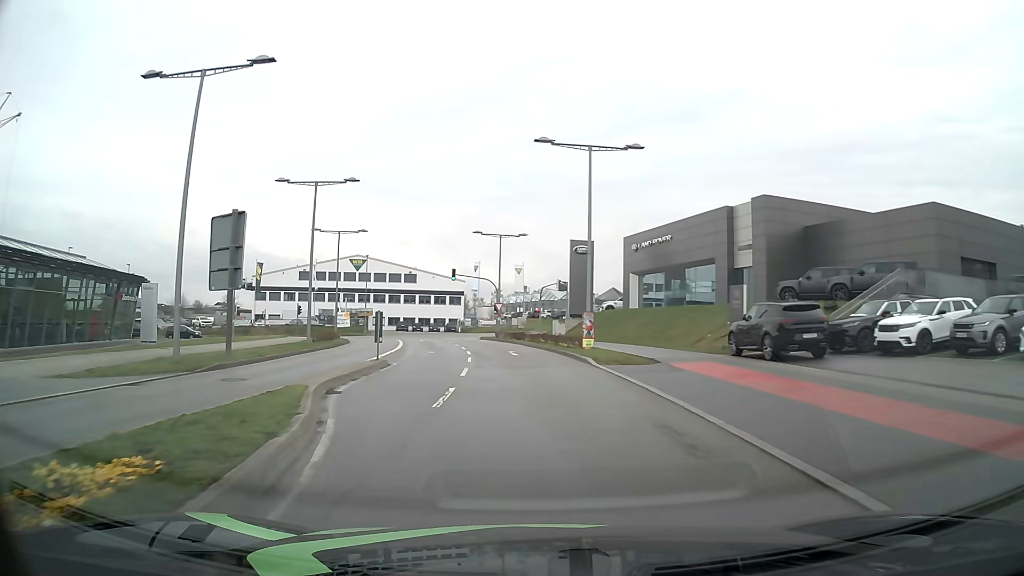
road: secondary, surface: asphalt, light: Day
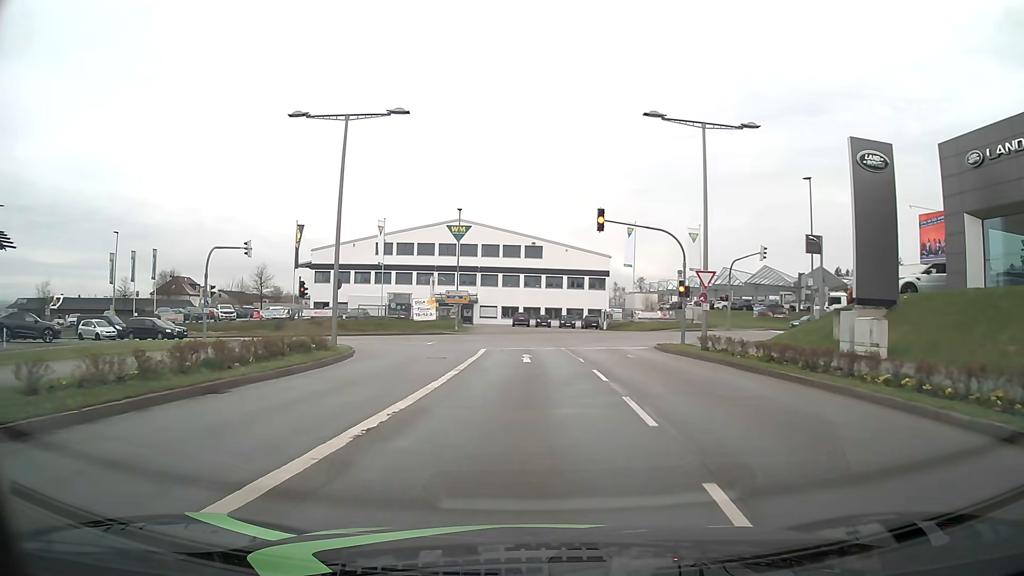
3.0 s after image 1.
(-3.8, +31.9) m; -12°
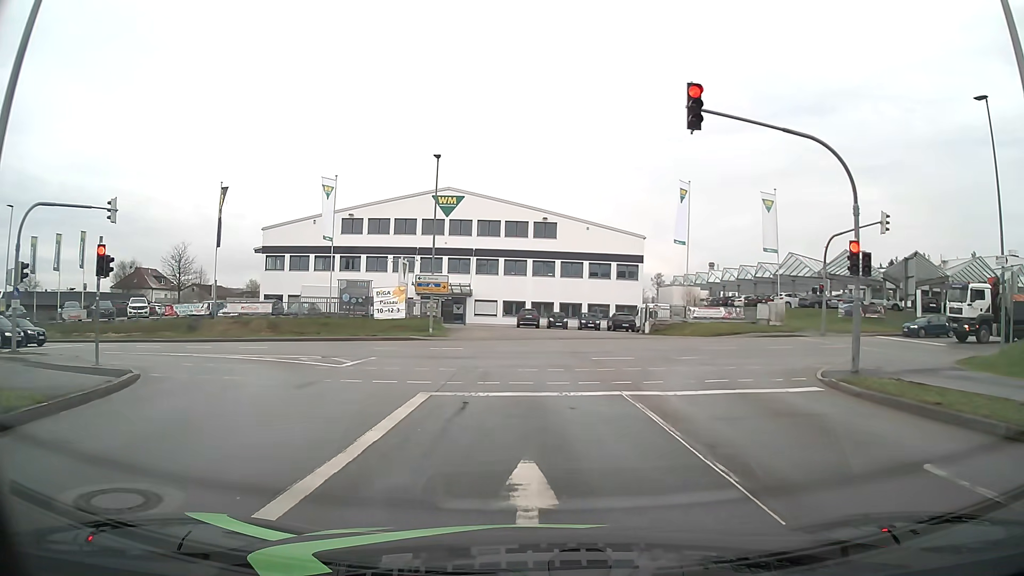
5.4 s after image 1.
(-0.1, +18.0) m; -1°
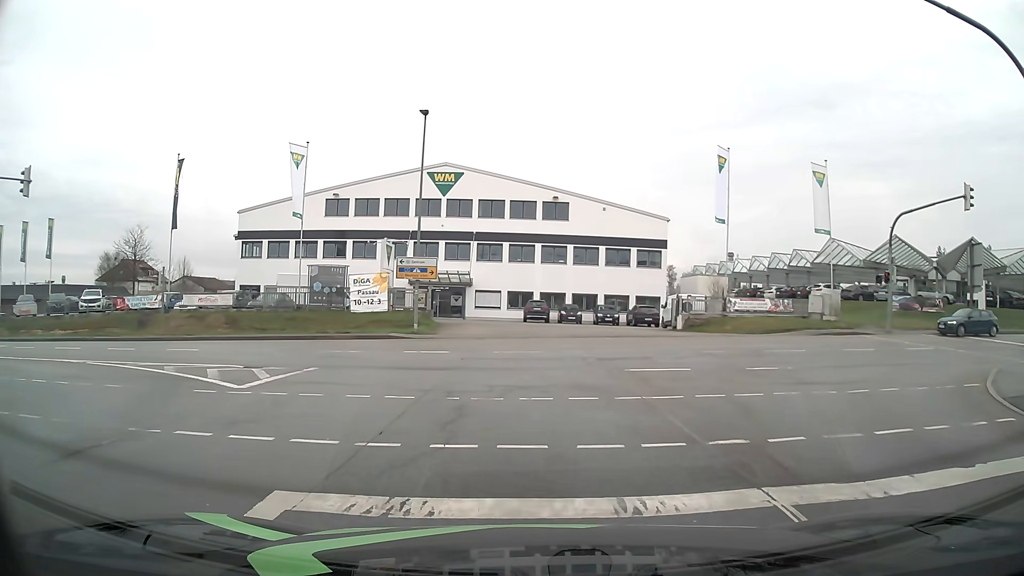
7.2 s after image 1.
(0.0, +7.0) m; +2°
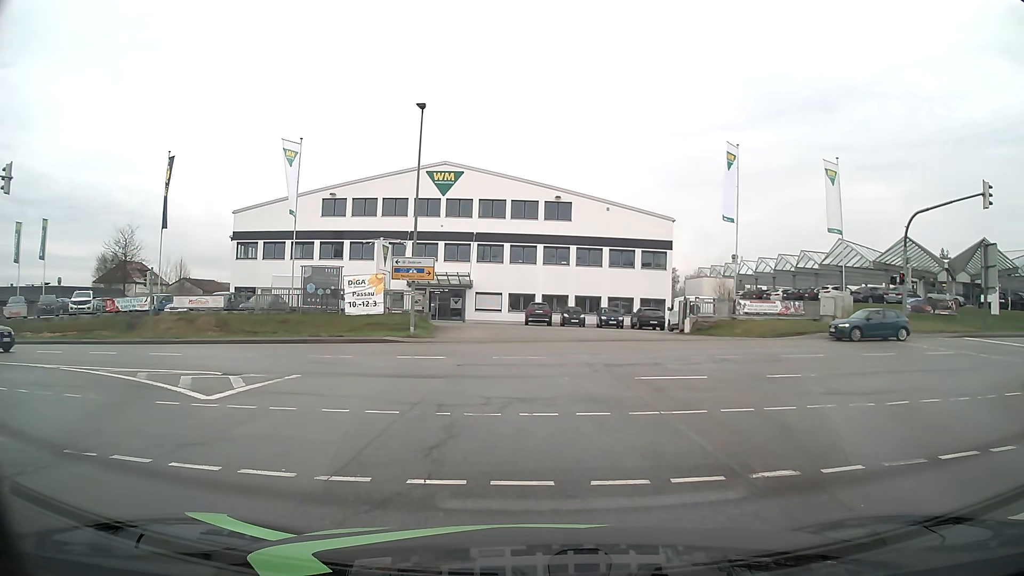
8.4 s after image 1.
(0.0, +1.2) m; -2°
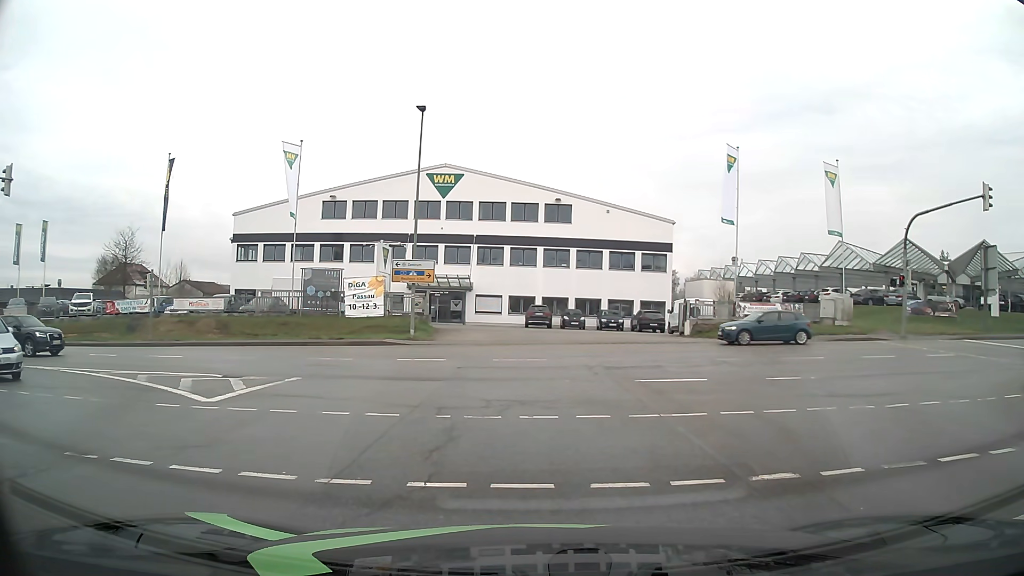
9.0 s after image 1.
(0.0, 0.0) m; 0°
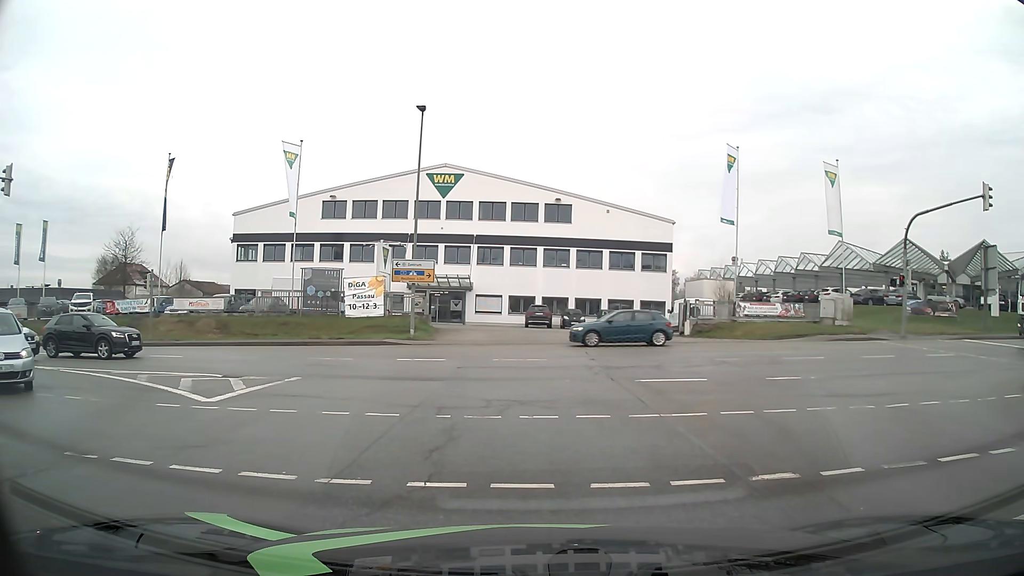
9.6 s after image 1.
(0.0, 0.0) m; 0°
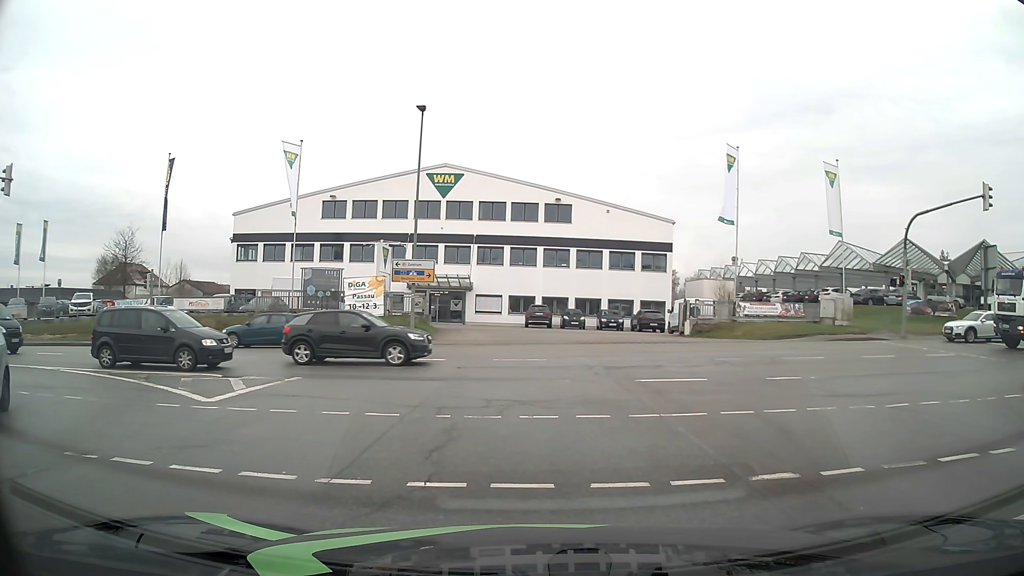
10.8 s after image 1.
(0.0, 0.0) m; 0°
(-1, +10) (-5, +19) (-14, +23) (-24, +25) (-34, +25) (-44, +24) (-54, +24) (-64, +24) (-74, +24) (-84, +23) m
